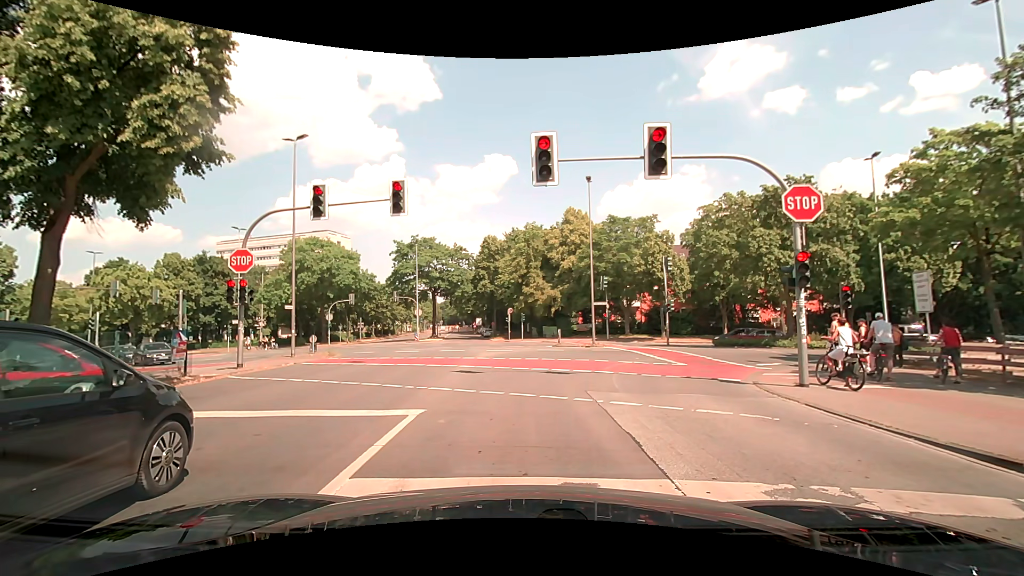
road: secondary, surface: asphalt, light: Day
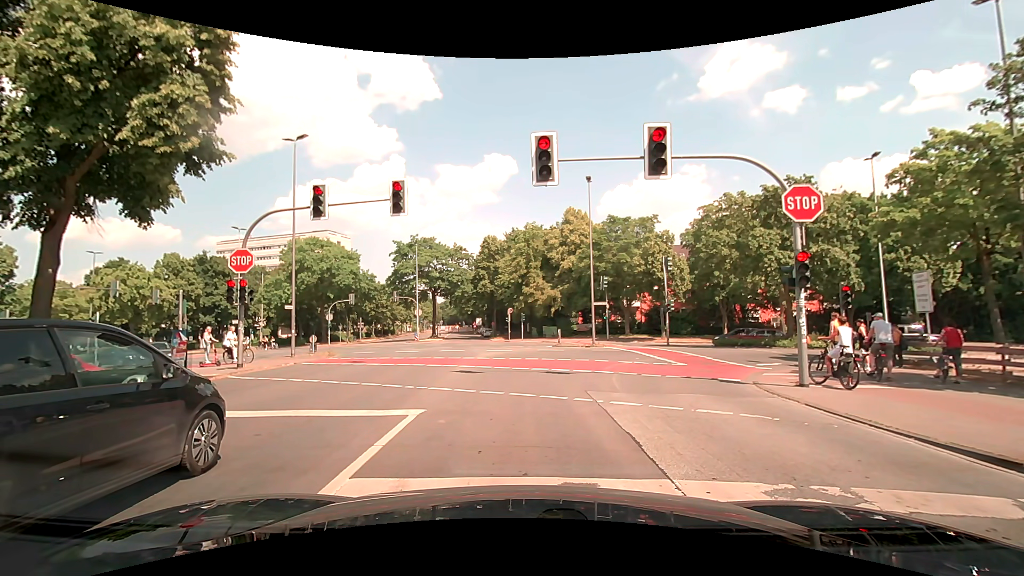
(0.0, 0.0) m; 0°
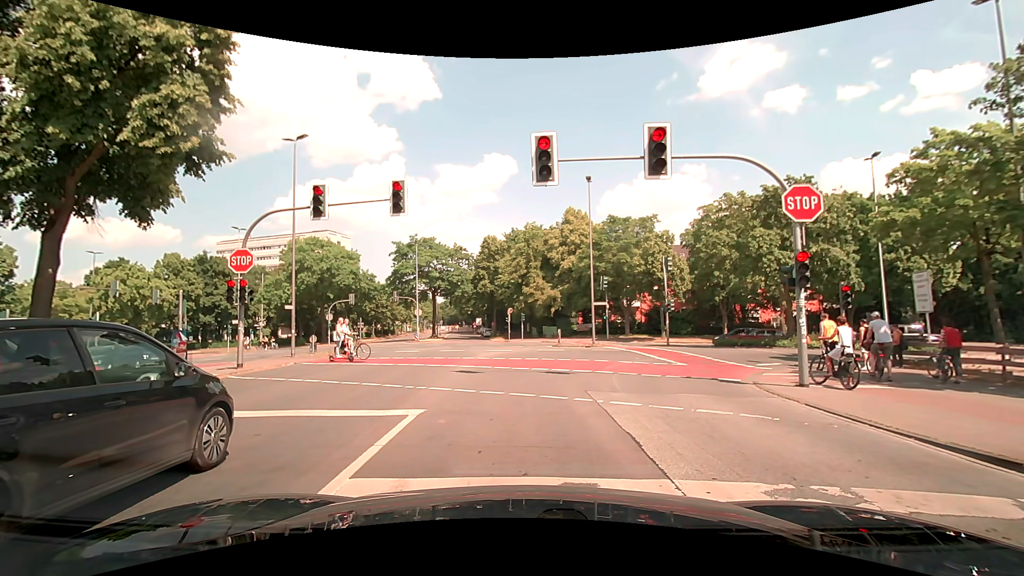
(0.0, 0.0) m; 0°
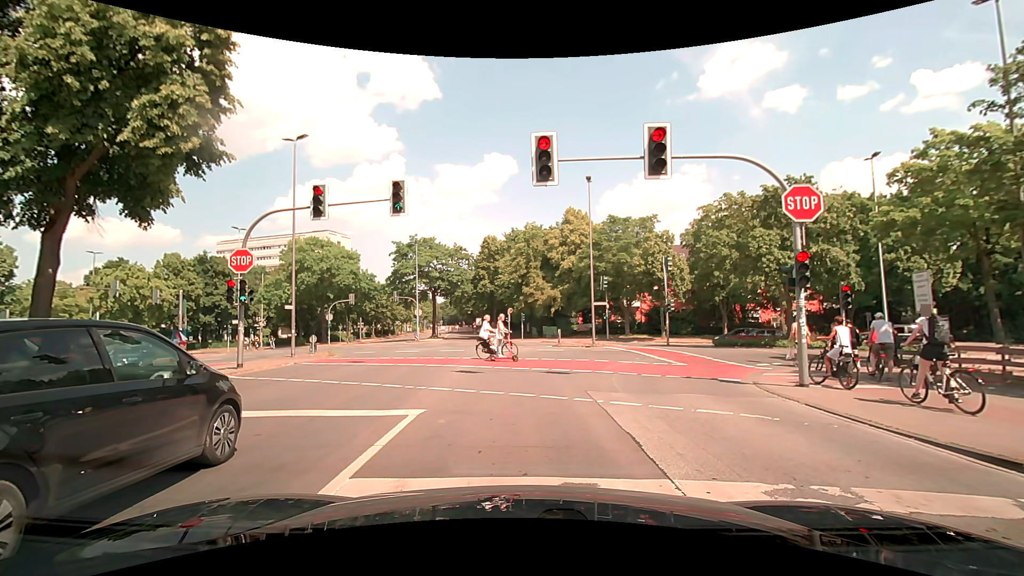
(0.0, 0.0) m; 0°
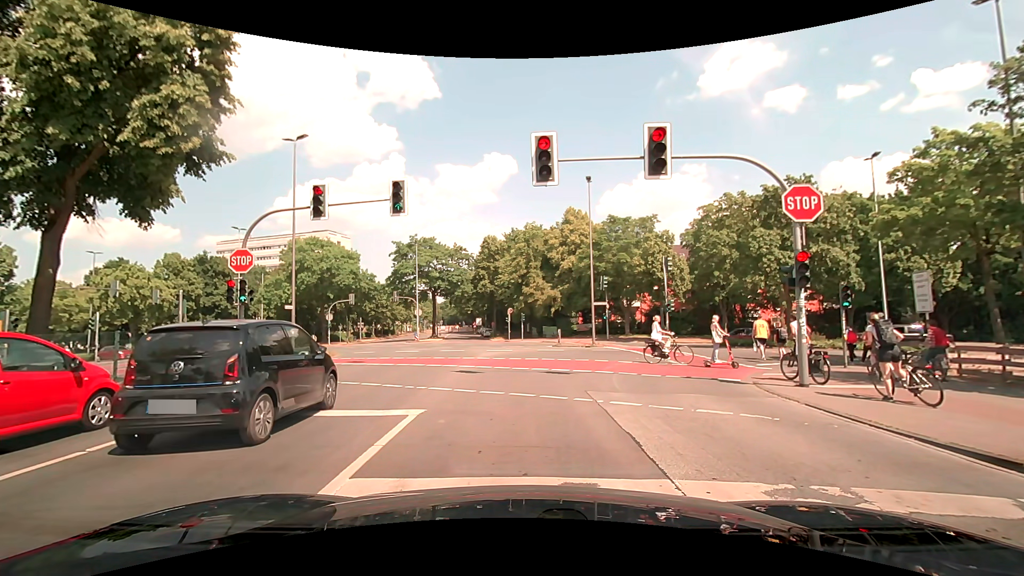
(0.0, 0.0) m; 0°
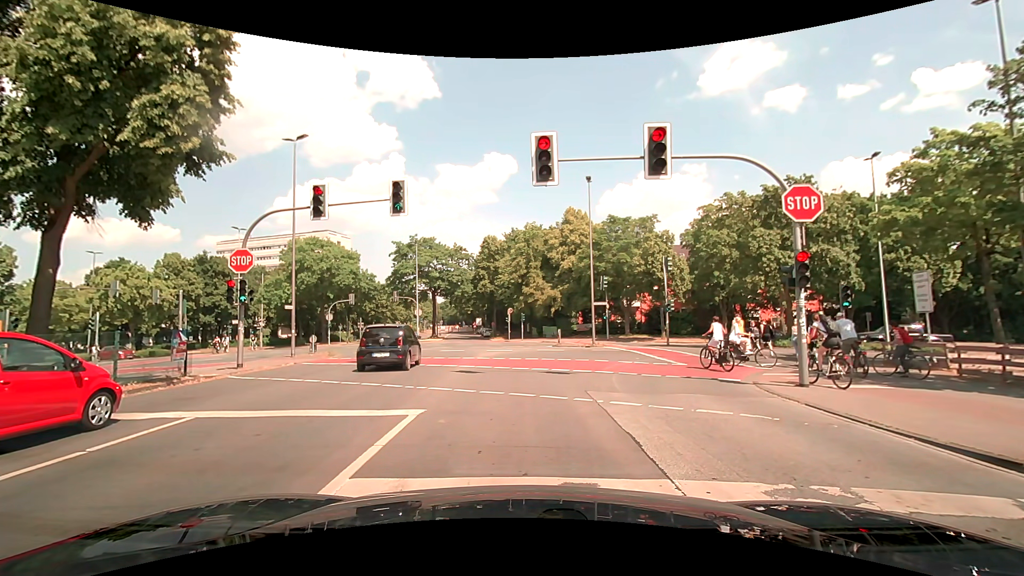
(0.0, 0.0) m; 0°
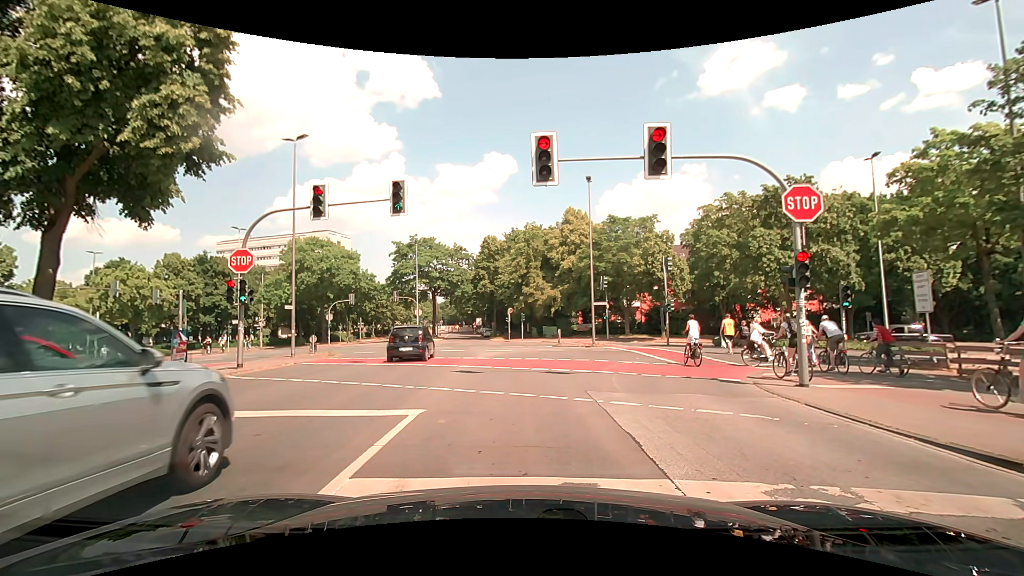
(0.0, 0.0) m; 0°
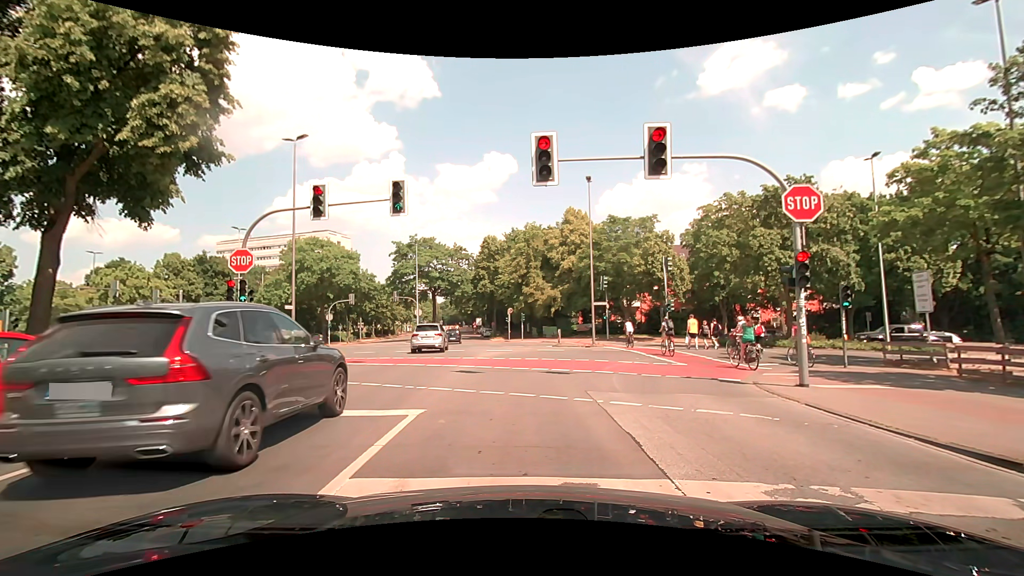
(0.0, 0.0) m; 0°
